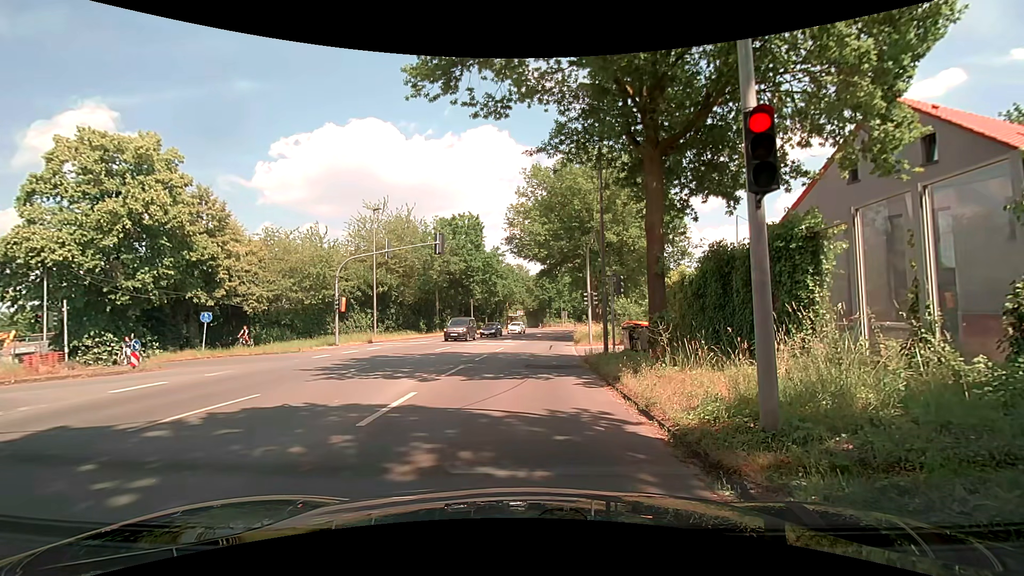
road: secondary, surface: asphalt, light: Day
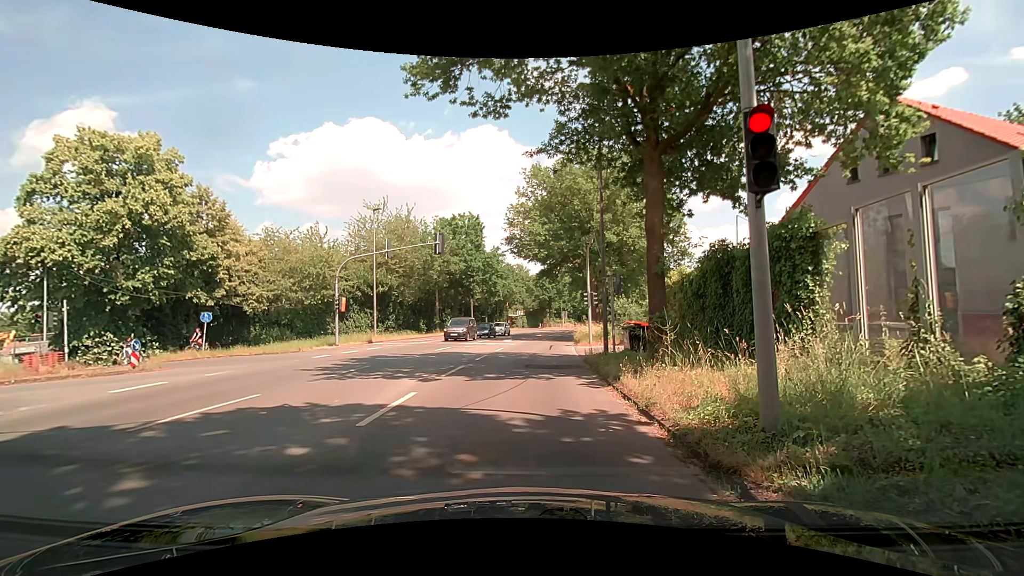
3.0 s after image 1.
(0.0, 0.0) m; 0°
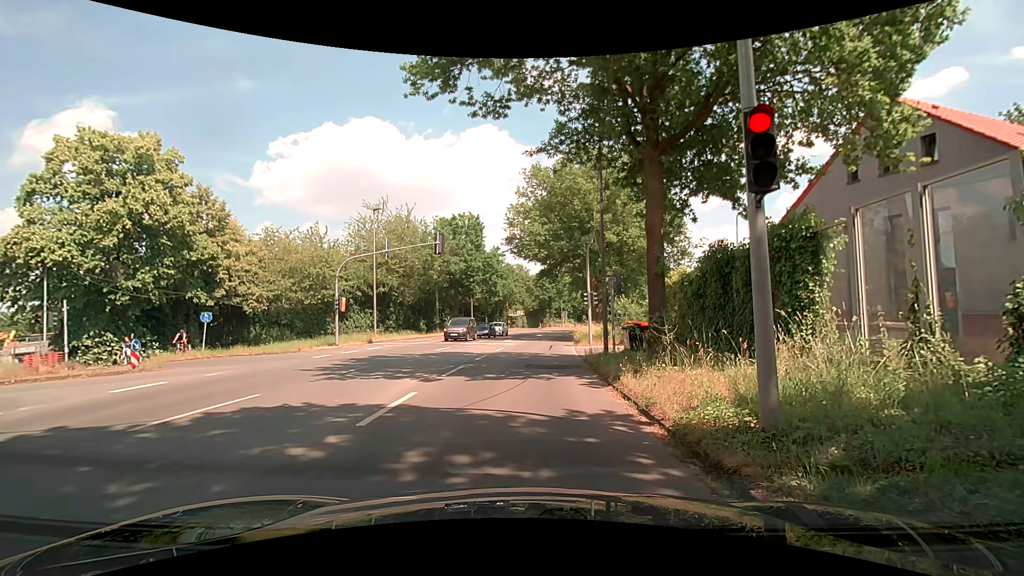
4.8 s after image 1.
(0.0, 0.0) m; 0°
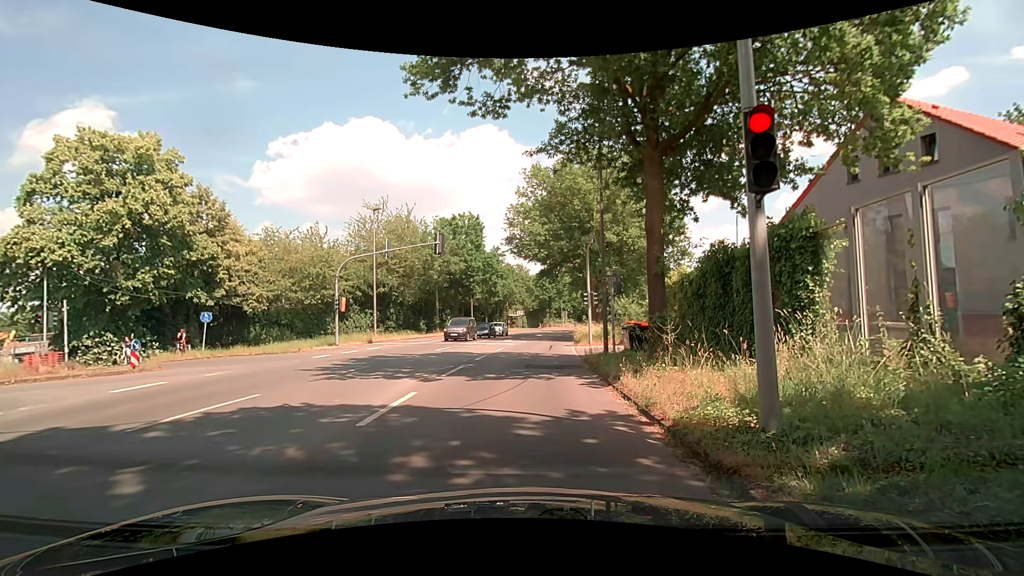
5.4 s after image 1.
(0.0, 0.0) m; 0°
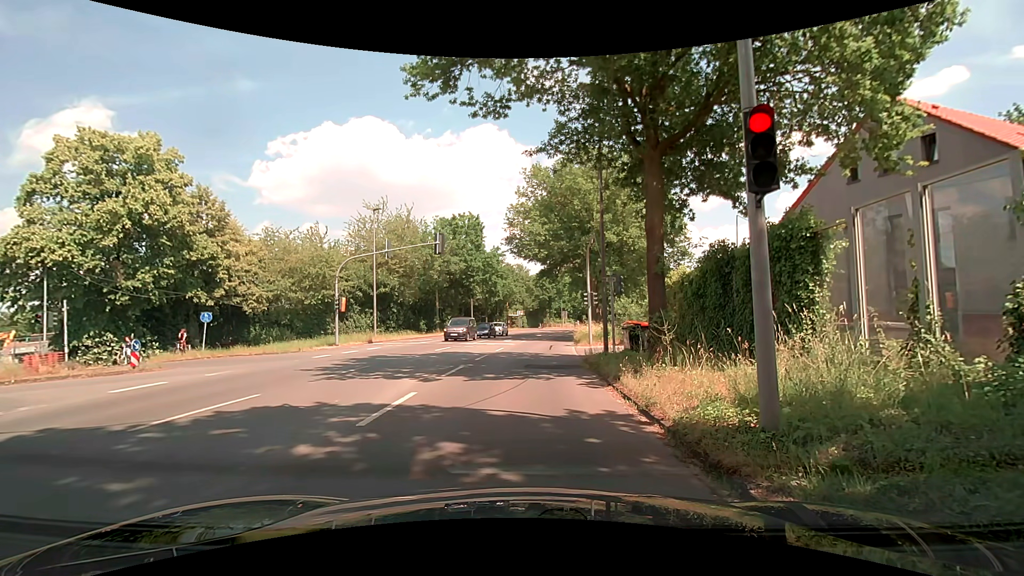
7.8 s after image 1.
(0.0, 0.0) m; 0°
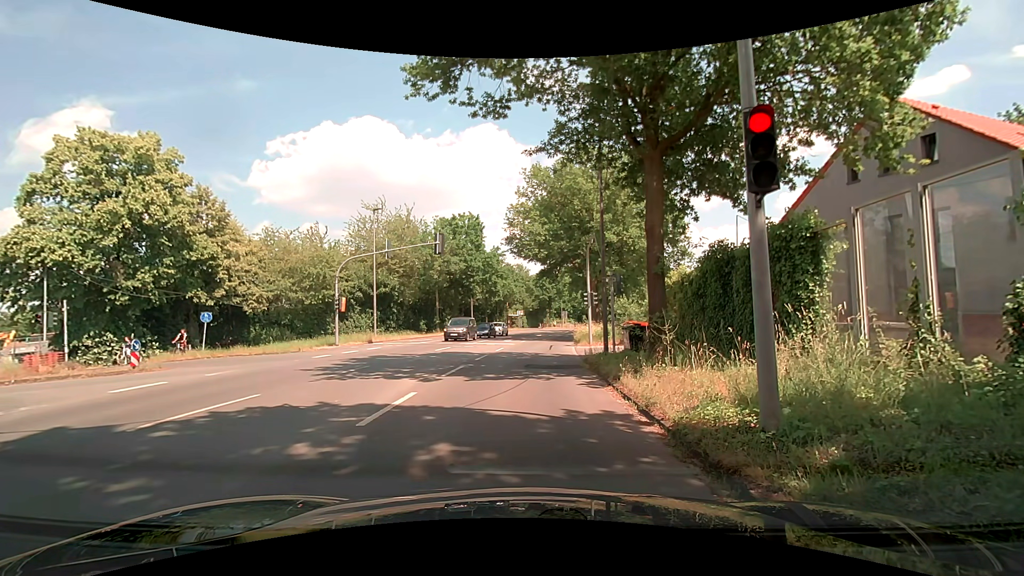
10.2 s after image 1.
(0.0, 0.0) m; 0°
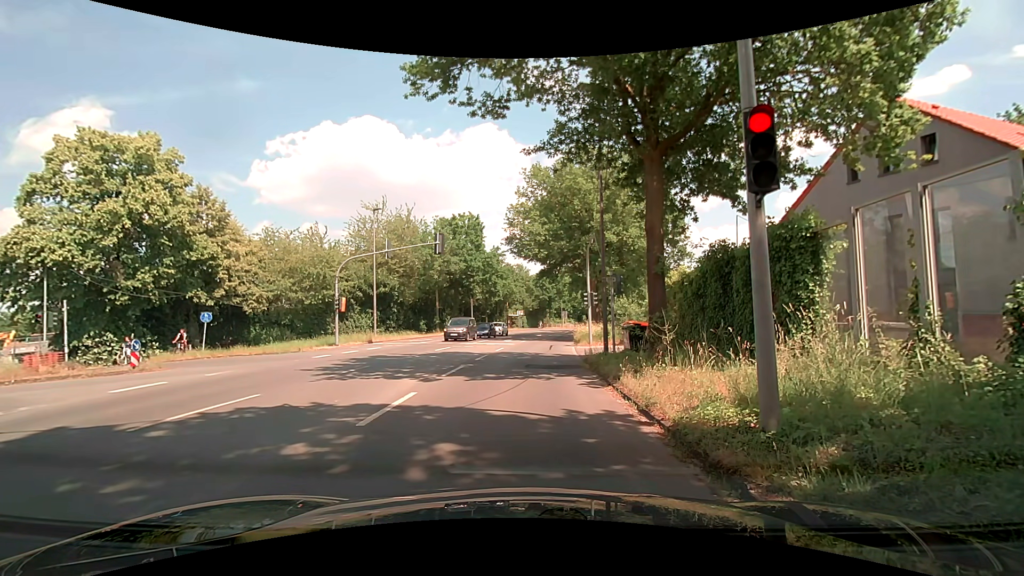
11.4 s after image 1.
(0.0, 0.0) m; 0°
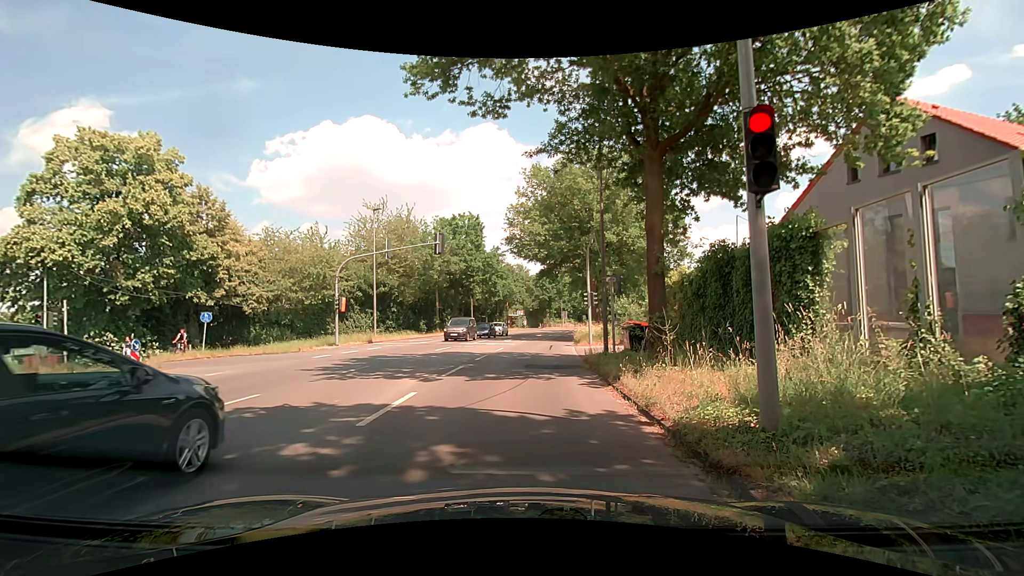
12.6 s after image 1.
(0.0, 0.0) m; 0°
